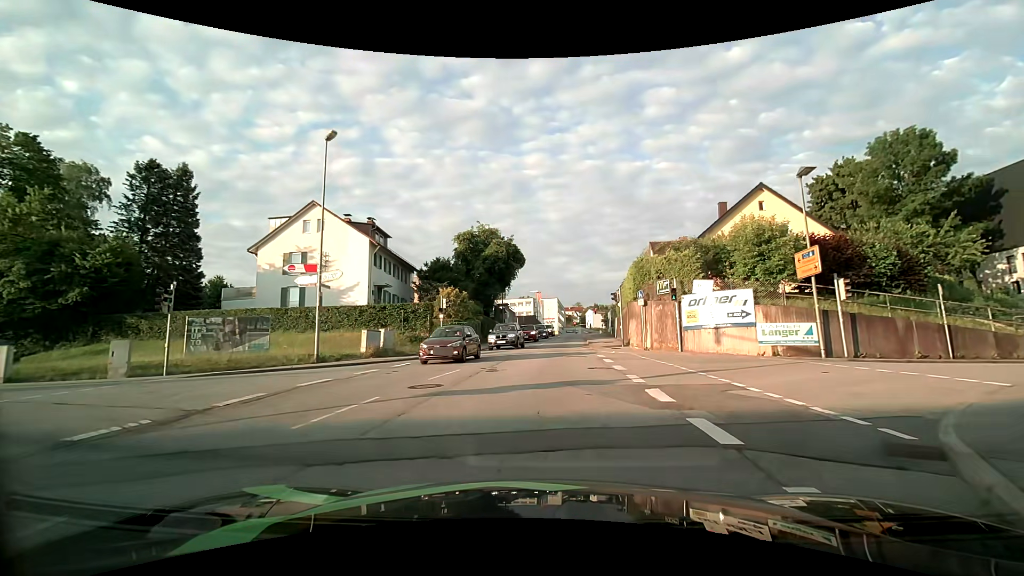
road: tertiary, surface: asphalt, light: Day
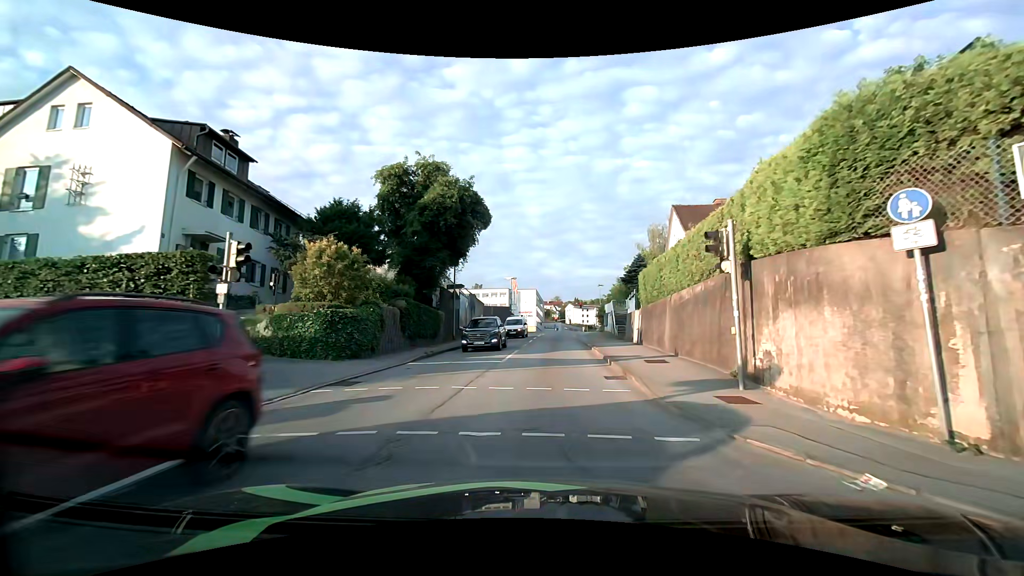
(+0.5, +19.6) m; +2°
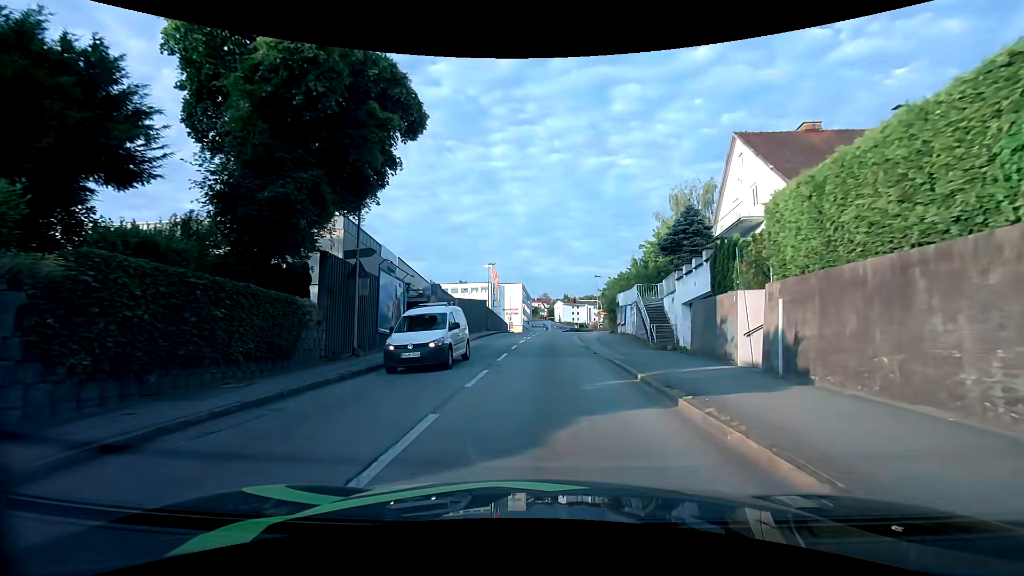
(+0.5, +17.0) m; +2°
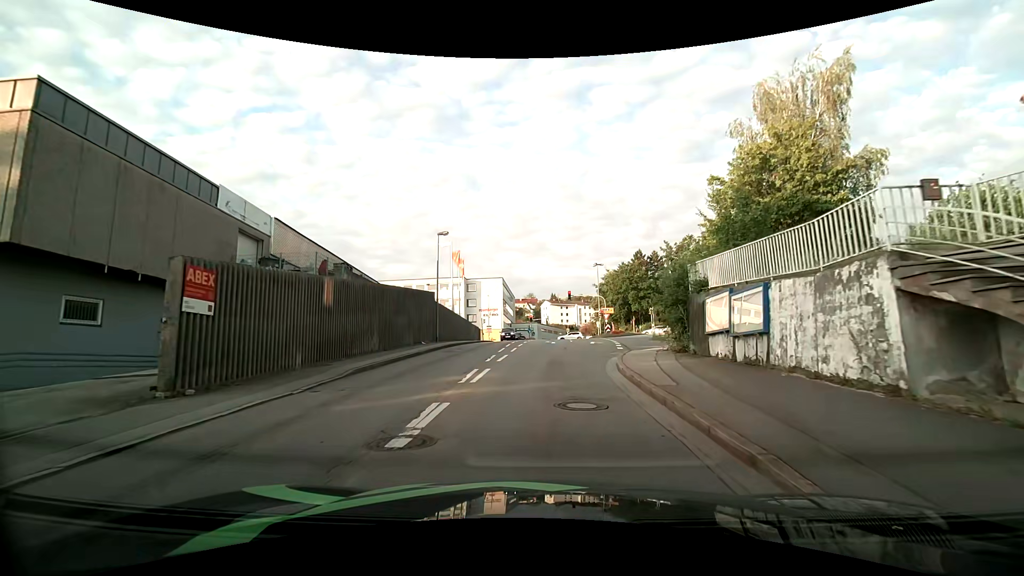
(+0.3, +22.3) m; +2°
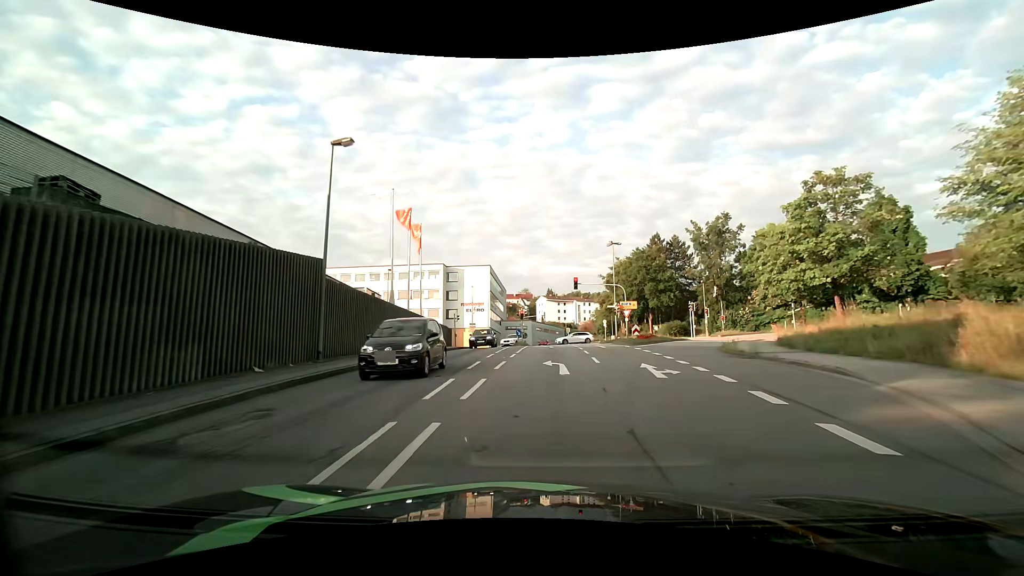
(-0.1, +18.2) m; 0°
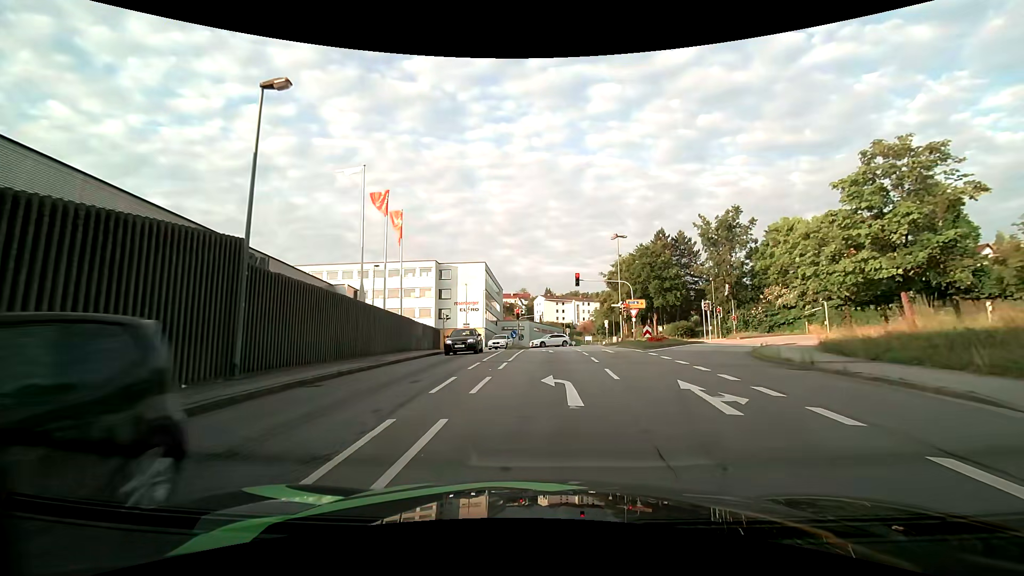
(0.0, +4.6) m; 0°
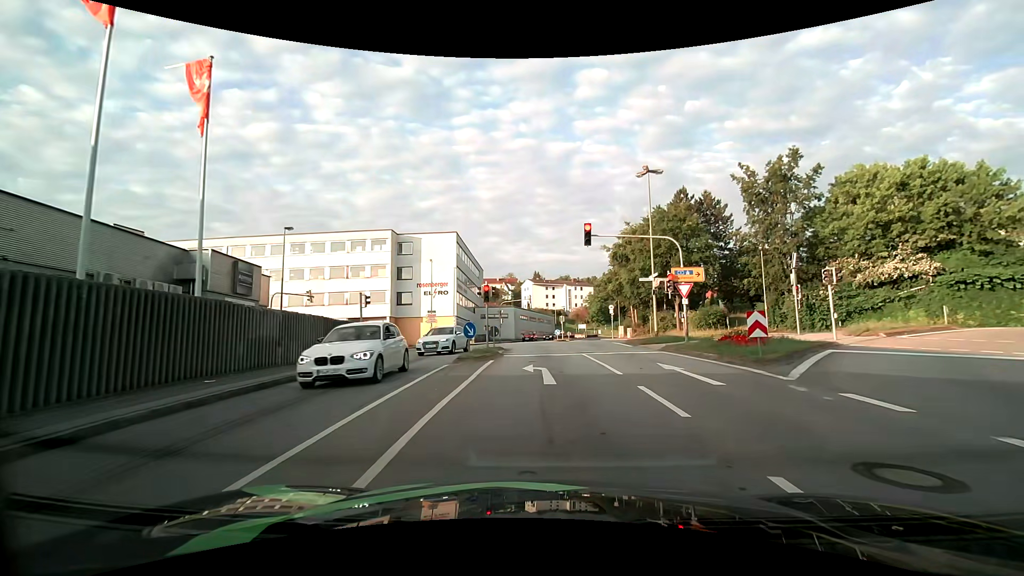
(+0.2, +17.5) m; 0°
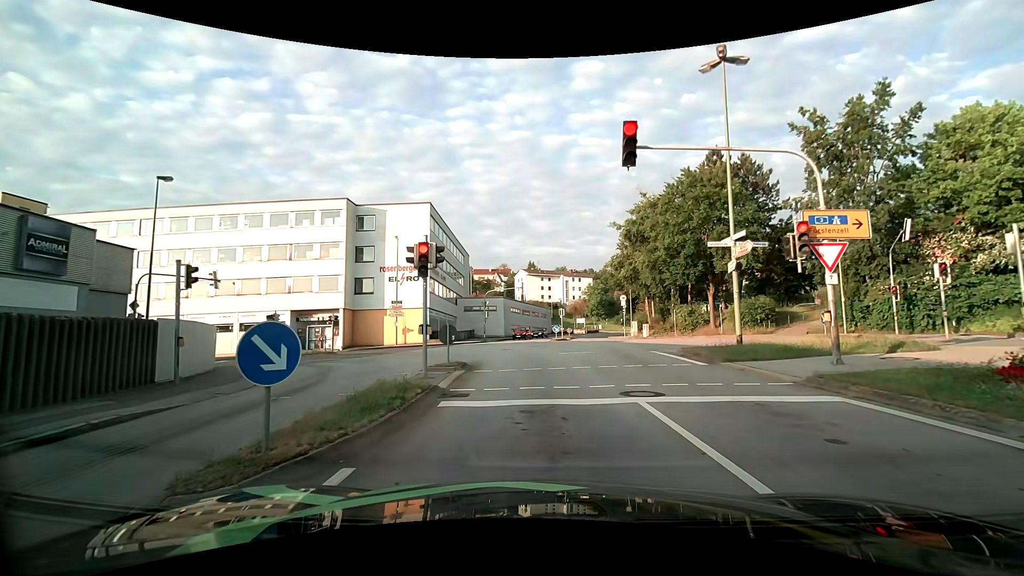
(+0.2, +12.2) m; +1°
(0, +10) (0, +20) (-3, +30) (-8, +38) (-18, +41) (-28, +41) (-38, +41) (-48, +41) (-58, +41) (-68, +41) m
